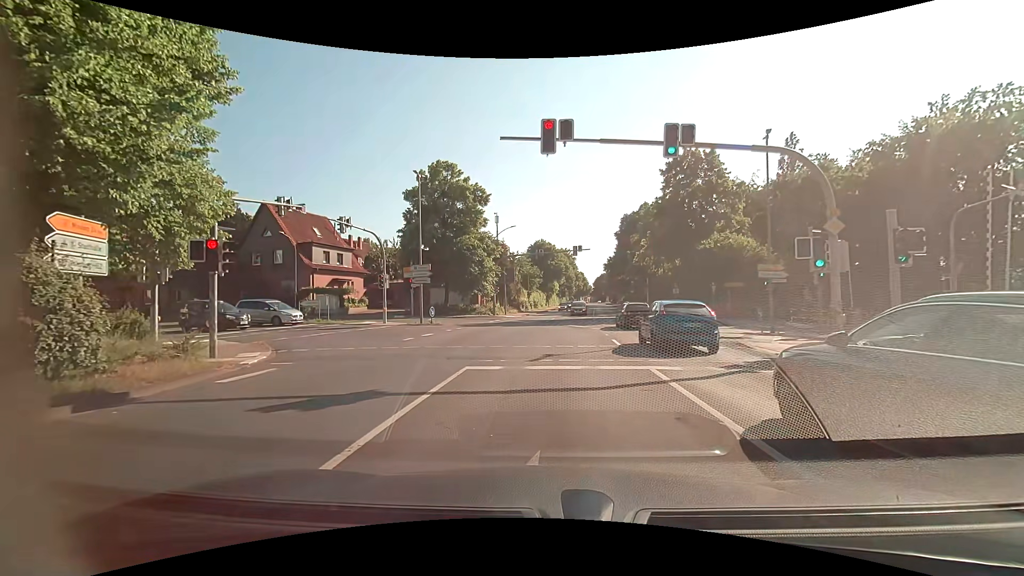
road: primary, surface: asphalt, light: Day
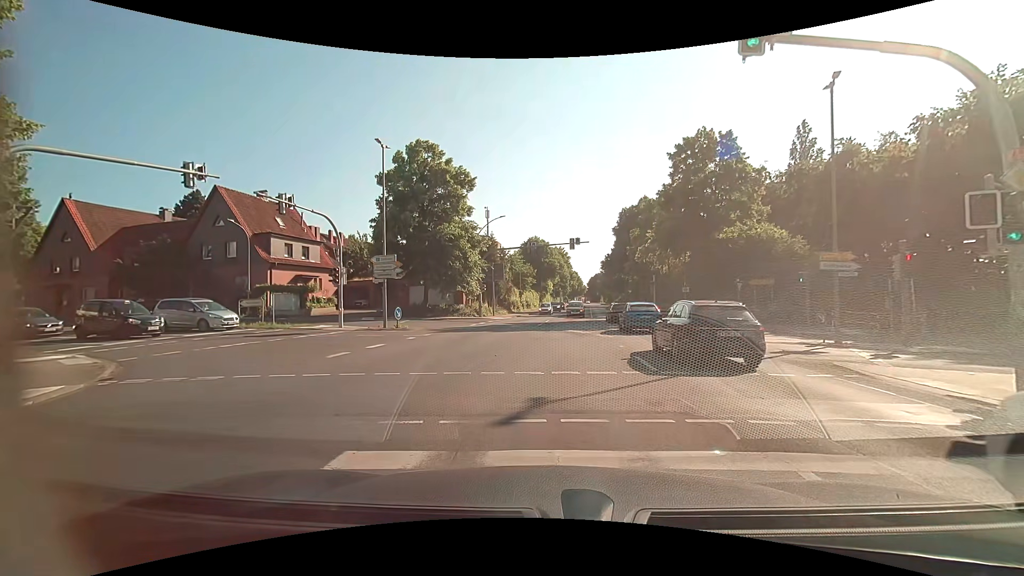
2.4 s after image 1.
(-0.1, +5.9) m; -1°
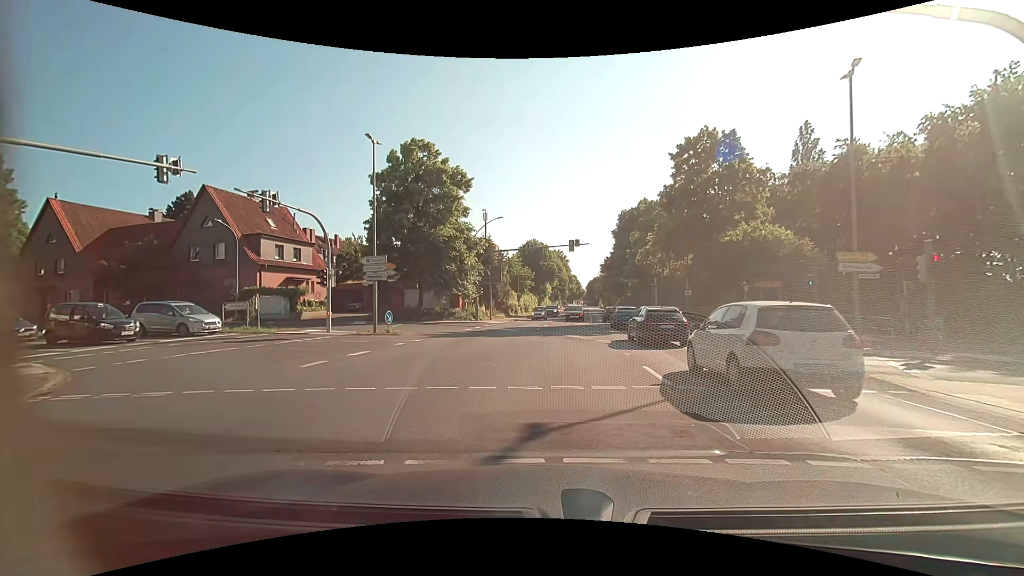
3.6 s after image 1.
(0.0, +1.4) m; +2°
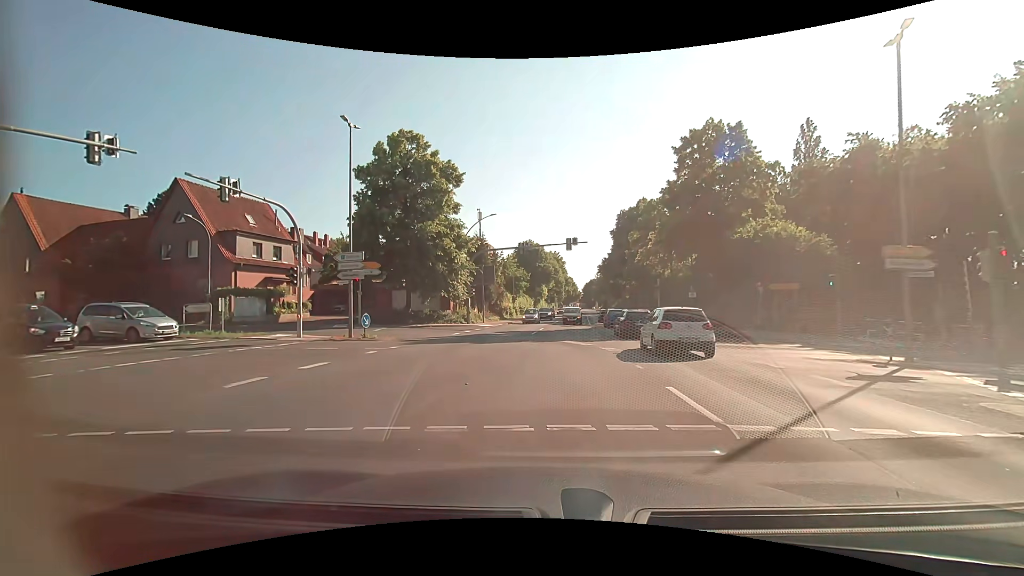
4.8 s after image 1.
(0.0, +2.9) m; -1°
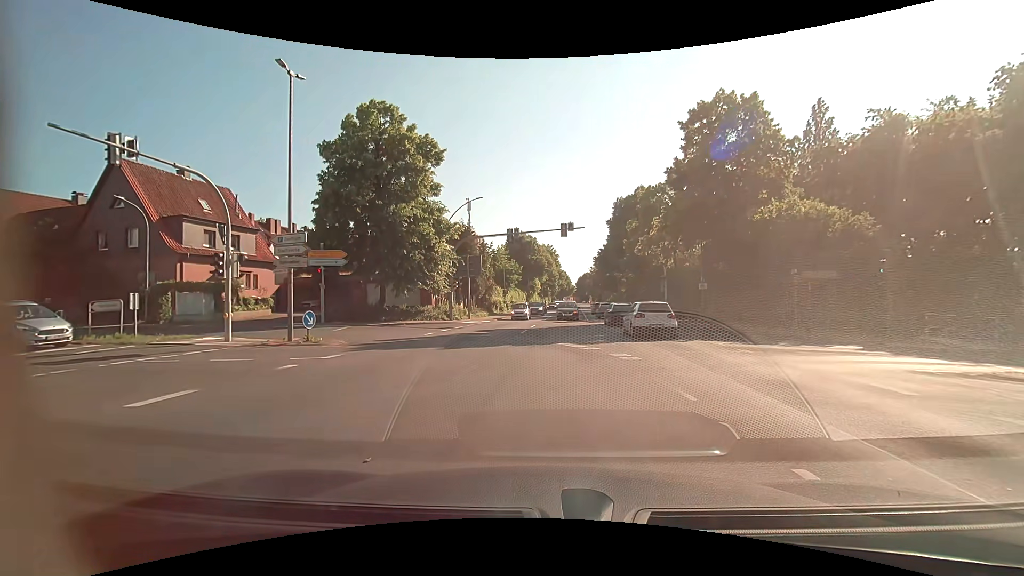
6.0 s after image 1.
(+0.1, +5.0) m; +1°
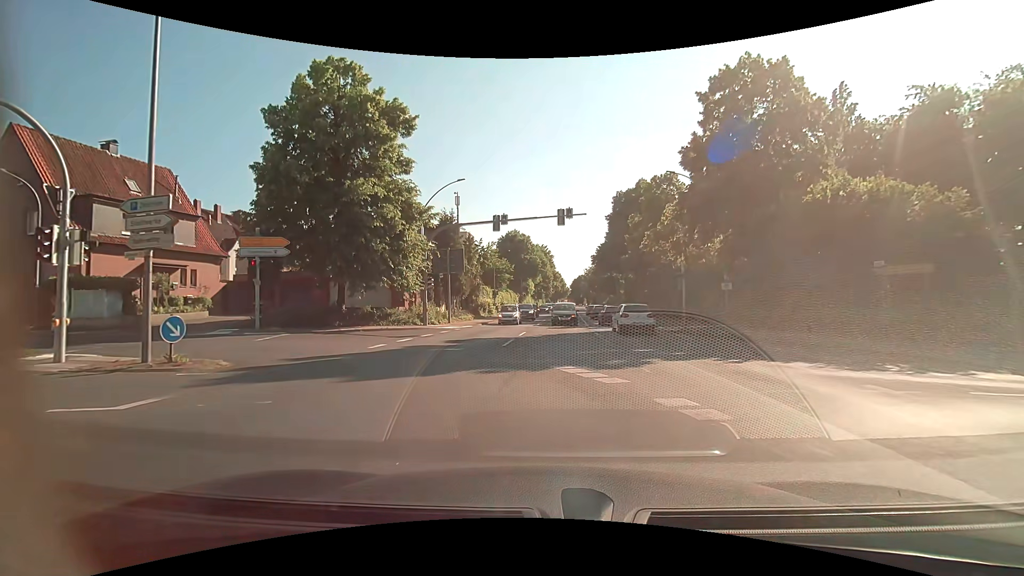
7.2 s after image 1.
(+0.1, +6.4) m; +1°
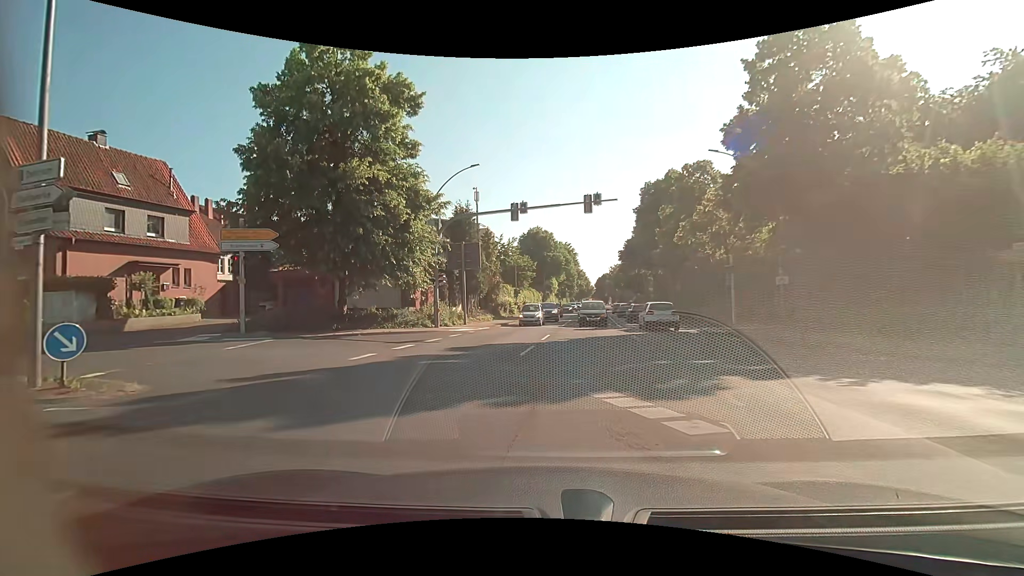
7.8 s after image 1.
(0.0, +3.6) m; -2°
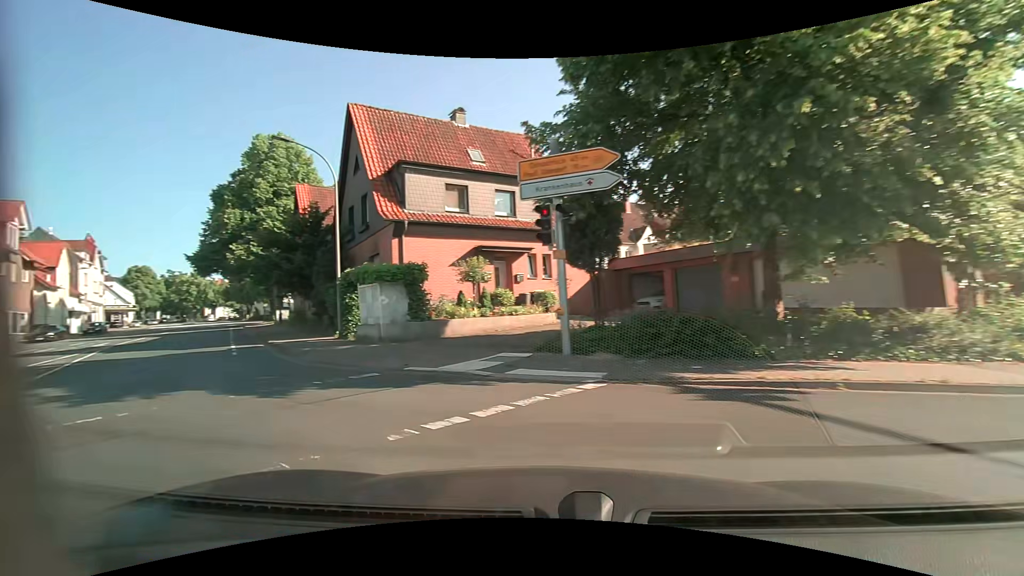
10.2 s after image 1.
(-4.1, +12.8) m; -44°
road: unclassified
